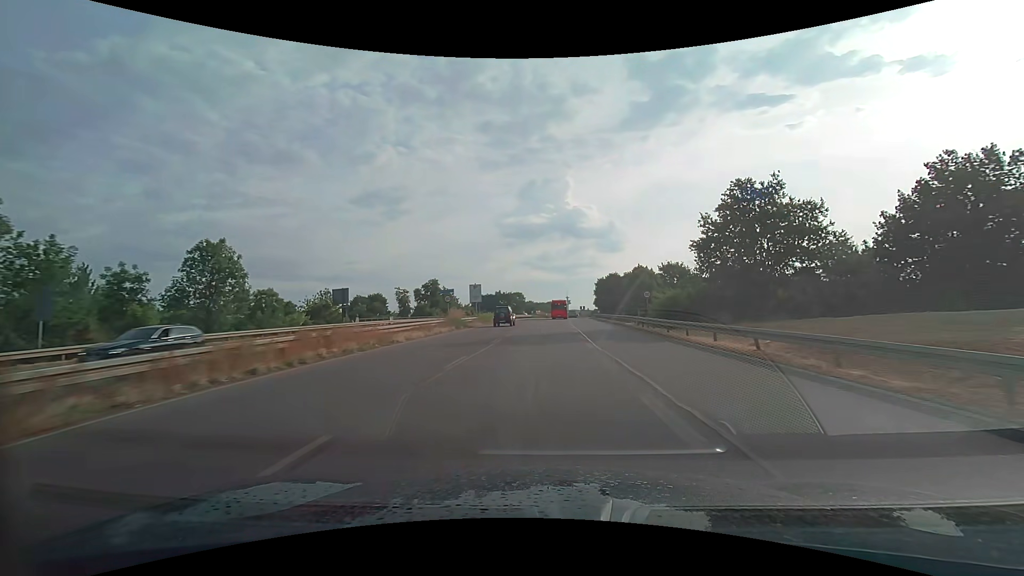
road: trunk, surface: asphalt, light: Day
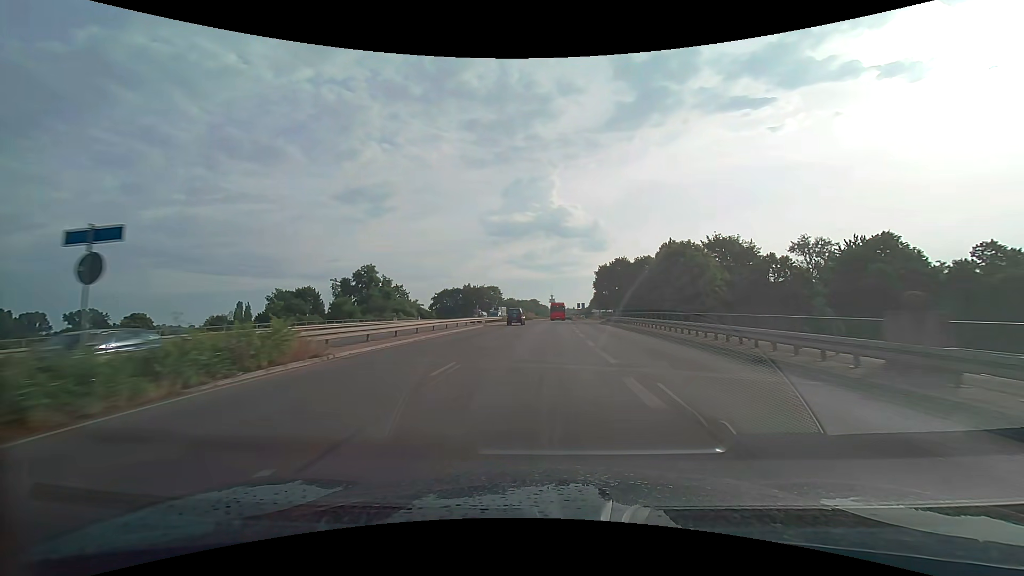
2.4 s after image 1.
(+0.7, +45.9) m; +2°
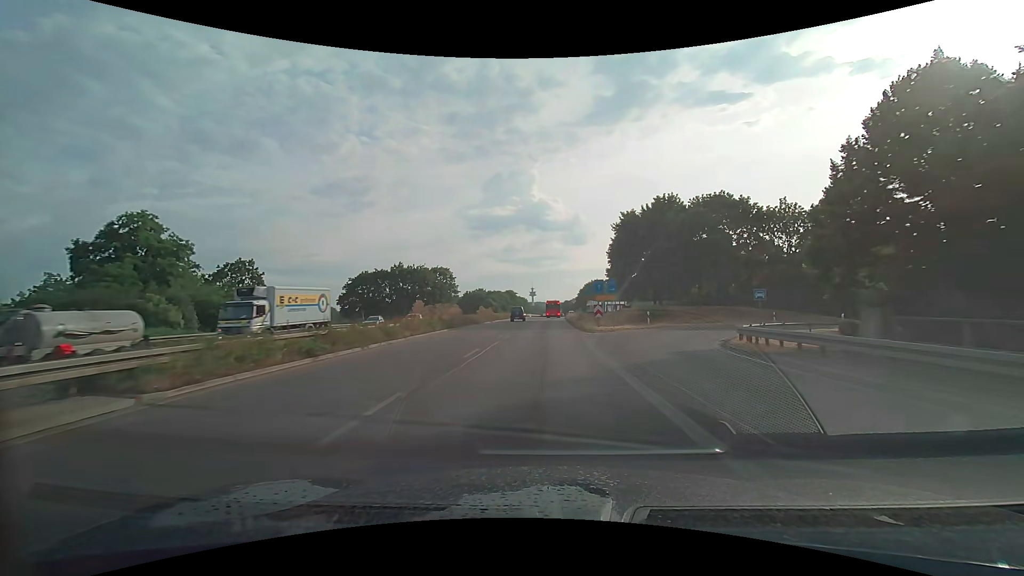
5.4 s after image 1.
(+1.2, +58.9) m; +2°
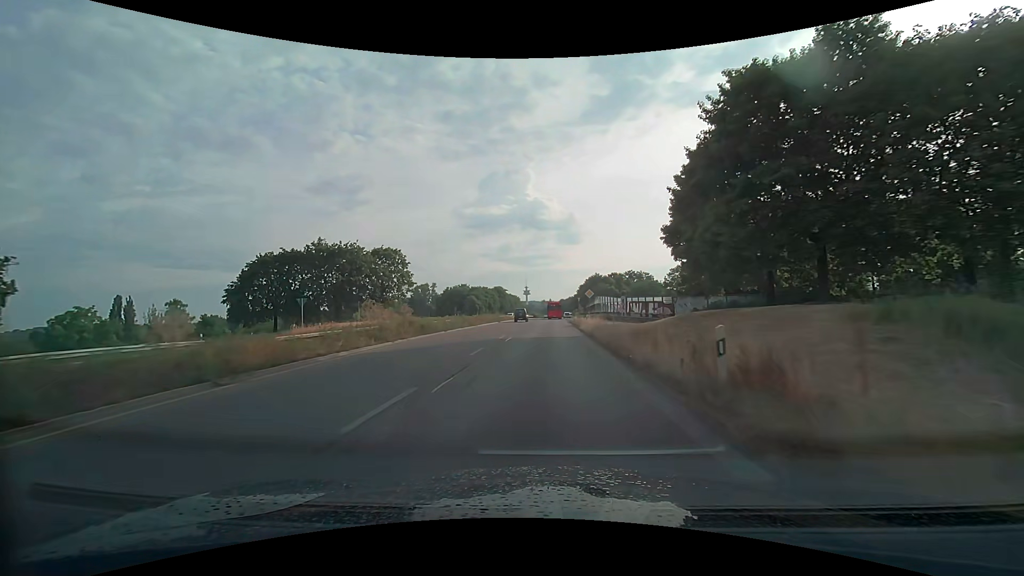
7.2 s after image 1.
(+0.2, +35.2) m; +1°
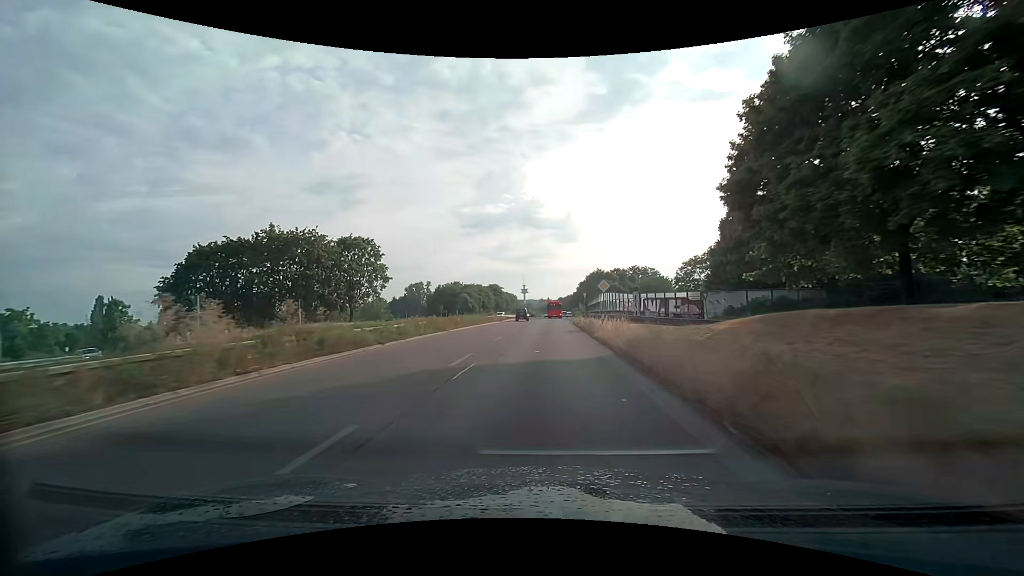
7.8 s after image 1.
(0.0, +11.7) m; 0°
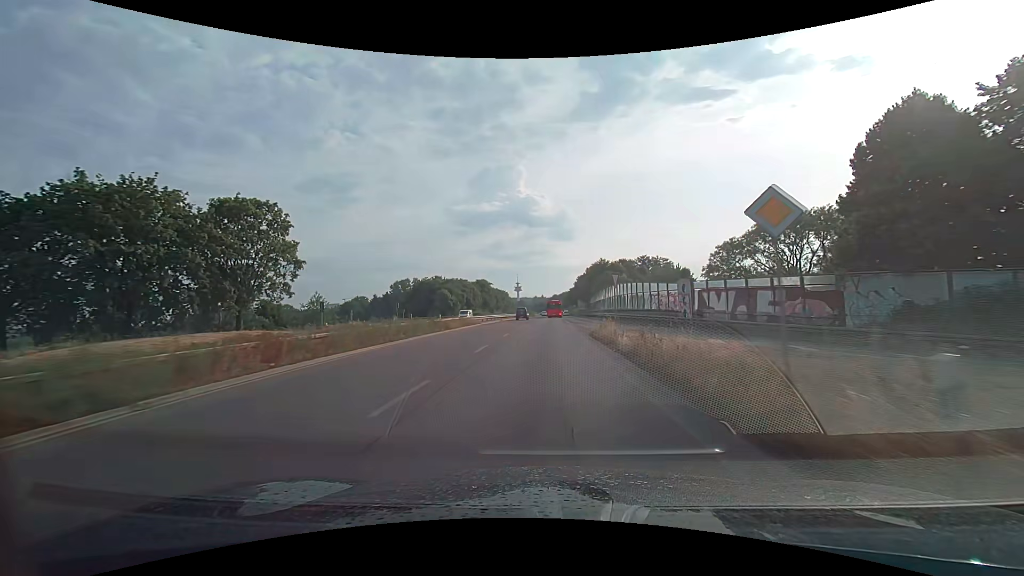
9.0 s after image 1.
(+0.2, +23.3) m; +1°
